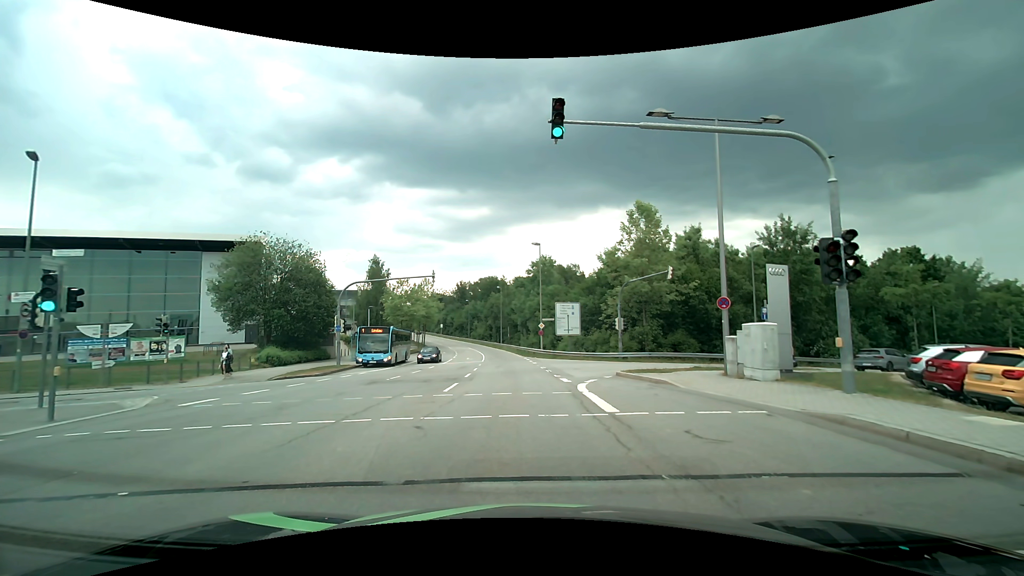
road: secondary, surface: asphalt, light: Day
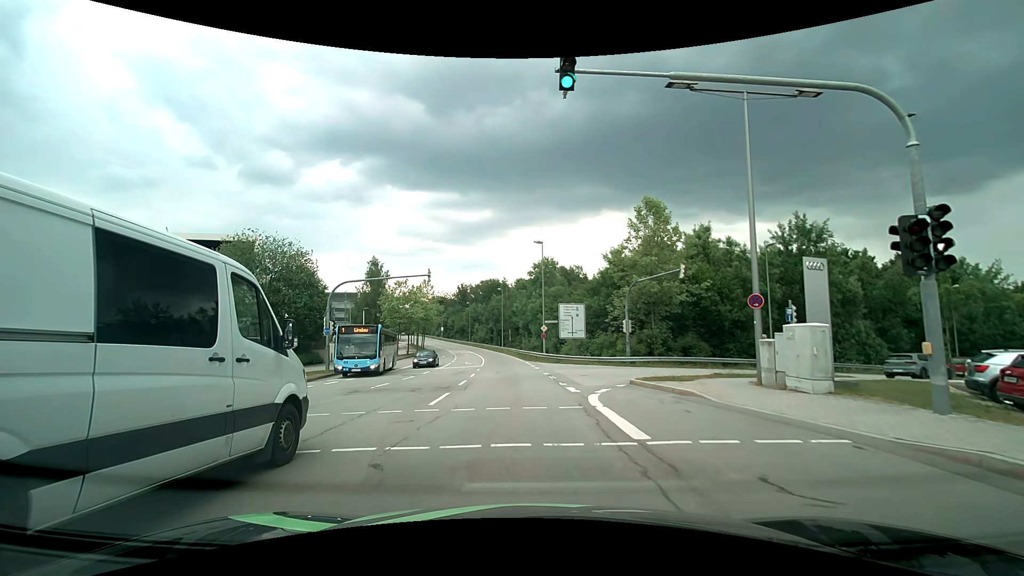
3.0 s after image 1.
(0.0, +2.4) m; 0°
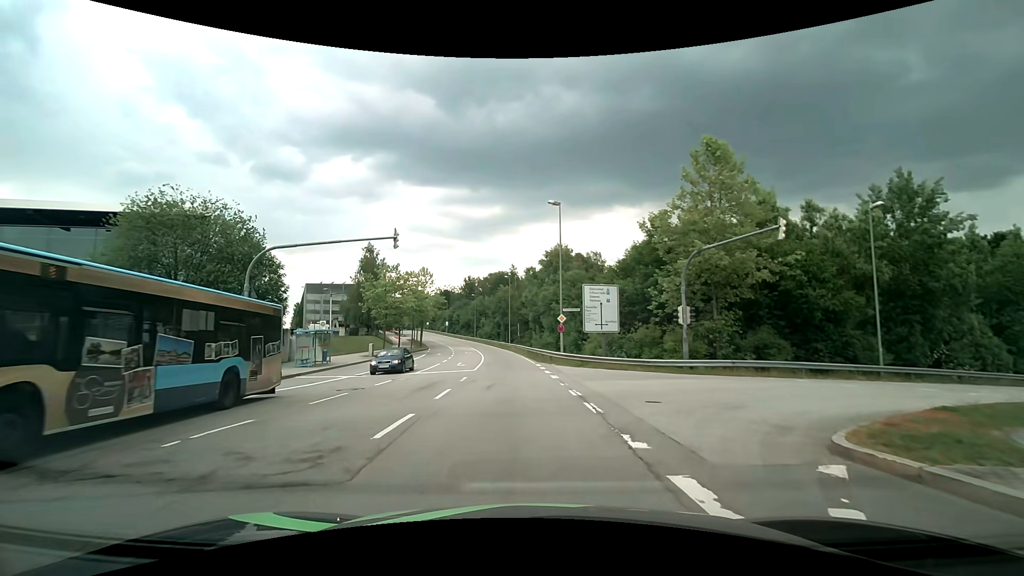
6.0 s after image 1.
(-0.3, +11.3) m; -3°
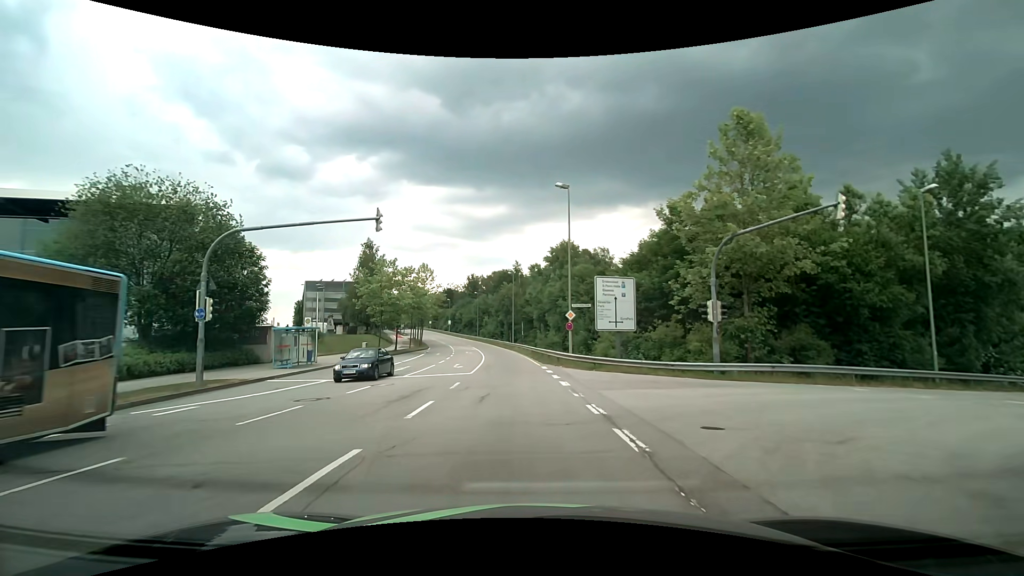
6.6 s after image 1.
(0.0, +3.5) m; 0°
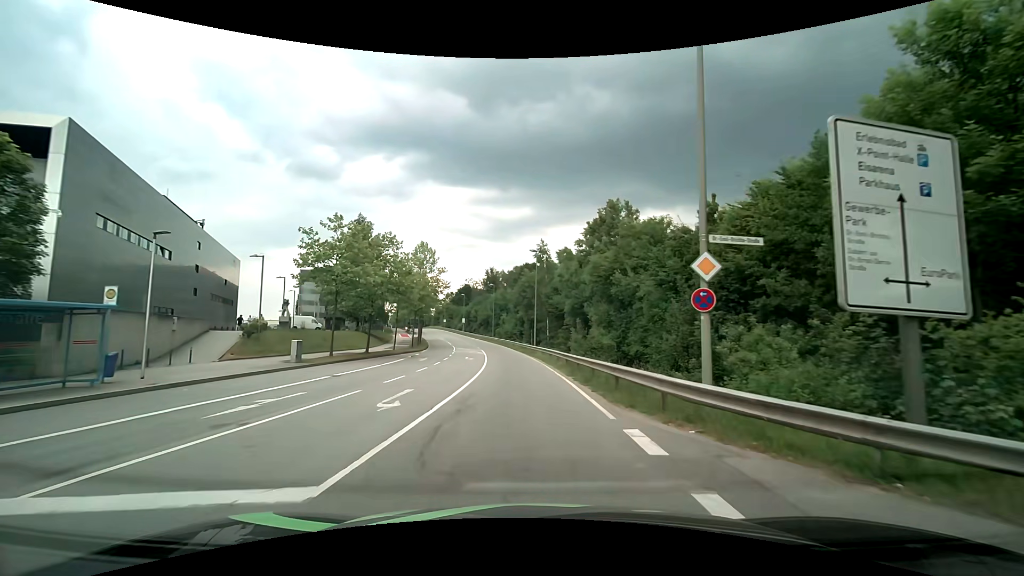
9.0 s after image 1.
(-0.4, +18.7) m; -2°
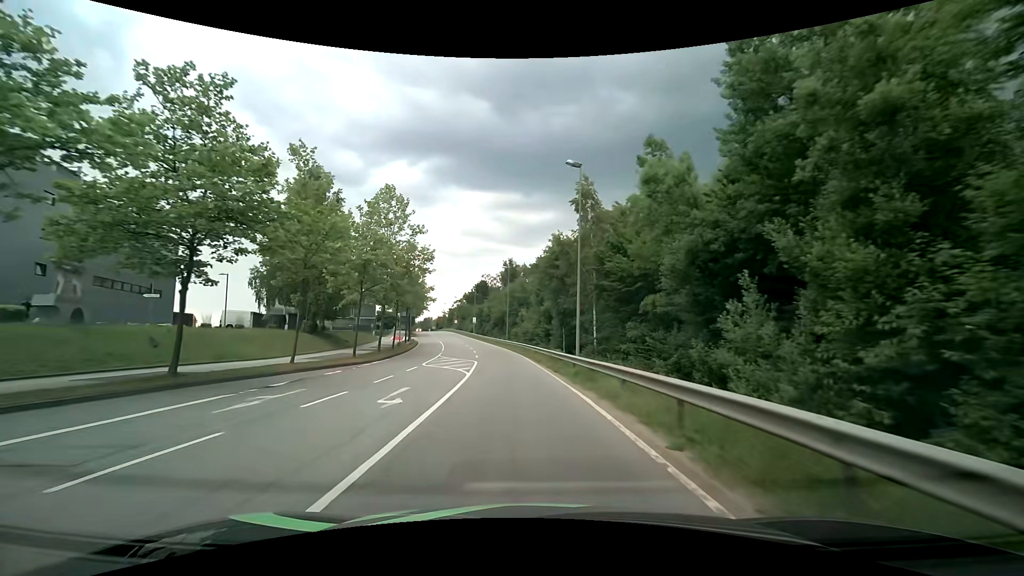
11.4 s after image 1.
(-0.6, +25.6) m; -3°
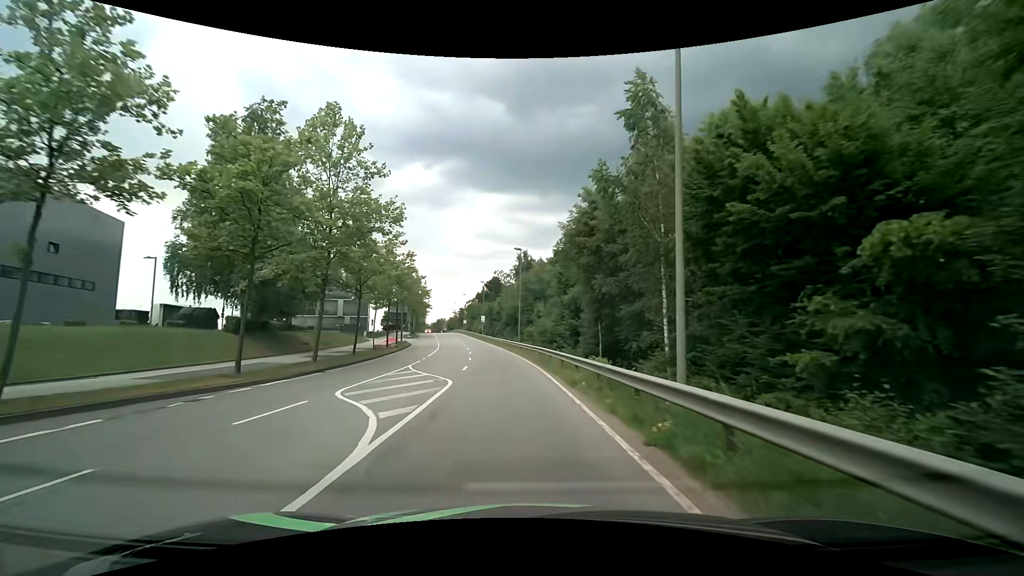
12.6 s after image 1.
(-0.2, +14.6) m; -2°
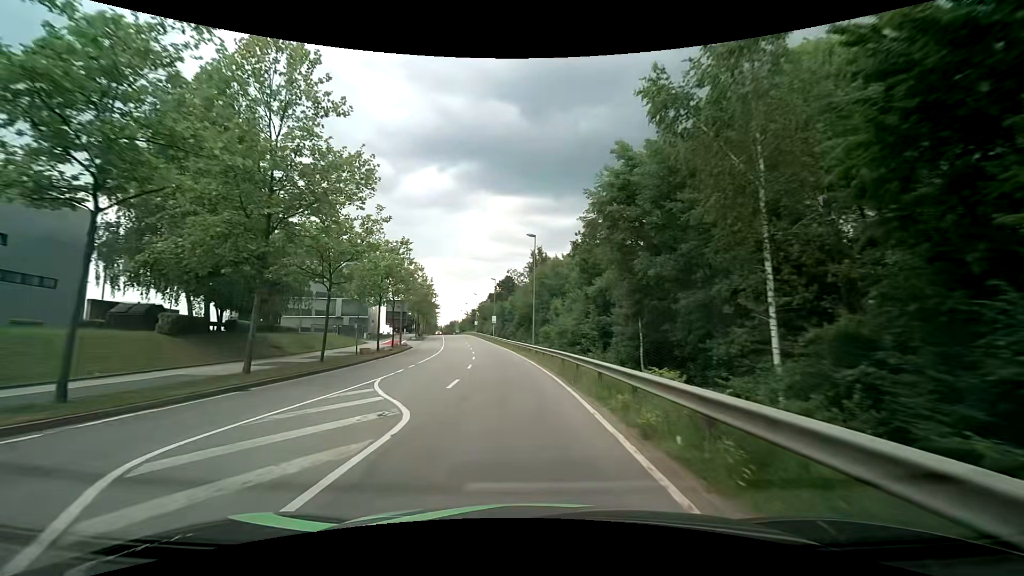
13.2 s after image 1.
(0.0, +7.5) m; -1°
(0, +10) (-1, +20) (-2, +30) (-3, +40) (-4, +50) (-6, +60) (-8, +69) (-9, +79) (-11, +89) (-13, +99) m
